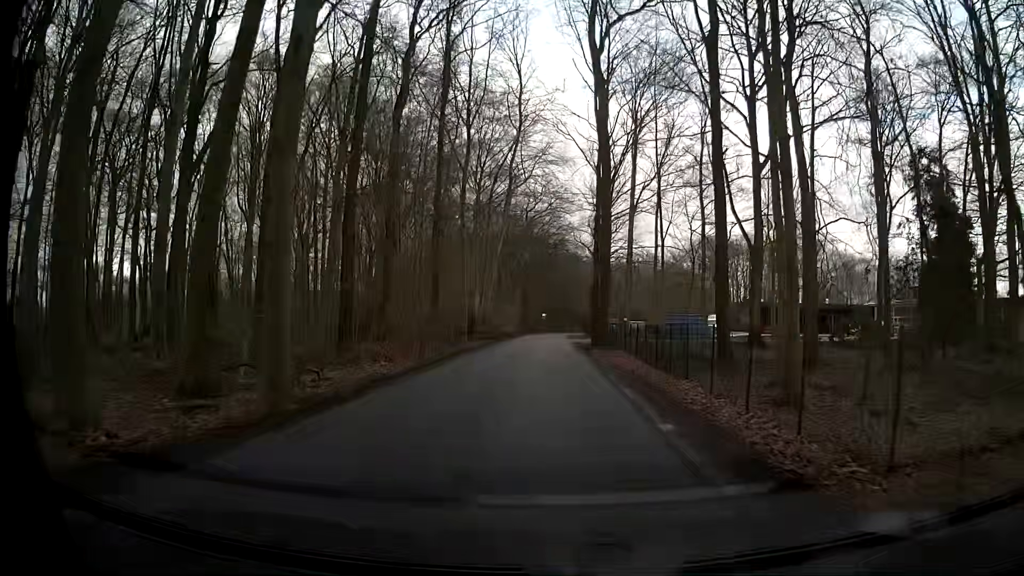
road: unclassified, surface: asphalt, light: Day
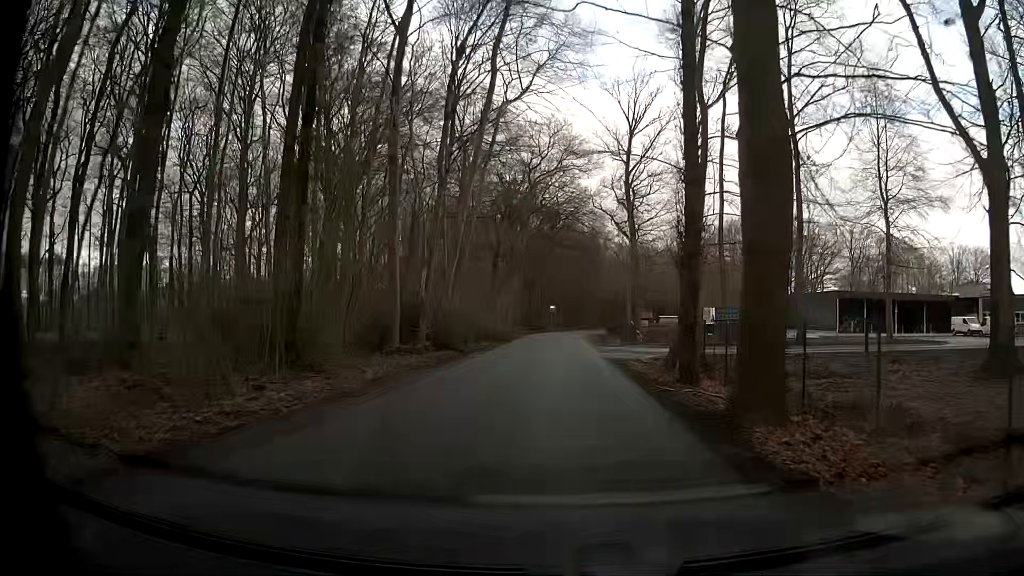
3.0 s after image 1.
(-1.0, +25.3) m; 0°
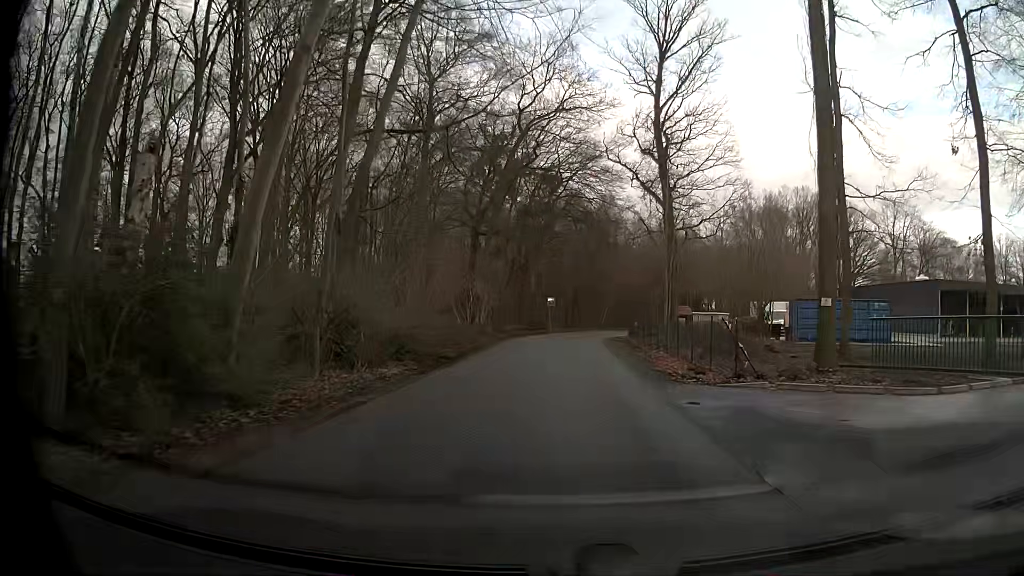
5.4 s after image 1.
(-0.4, +21.2) m; 0°
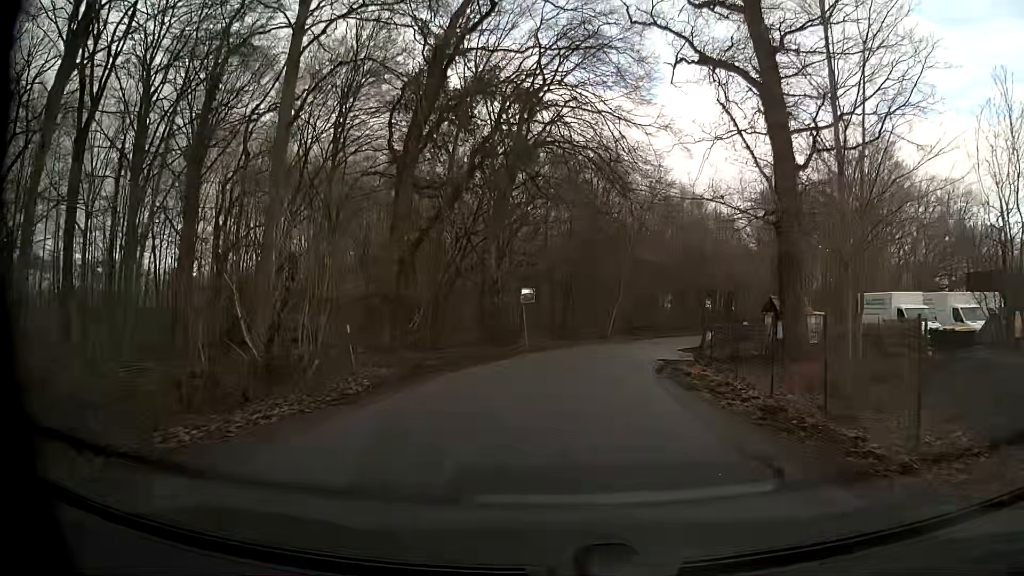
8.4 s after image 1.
(-0.5, +26.3) m; 0°
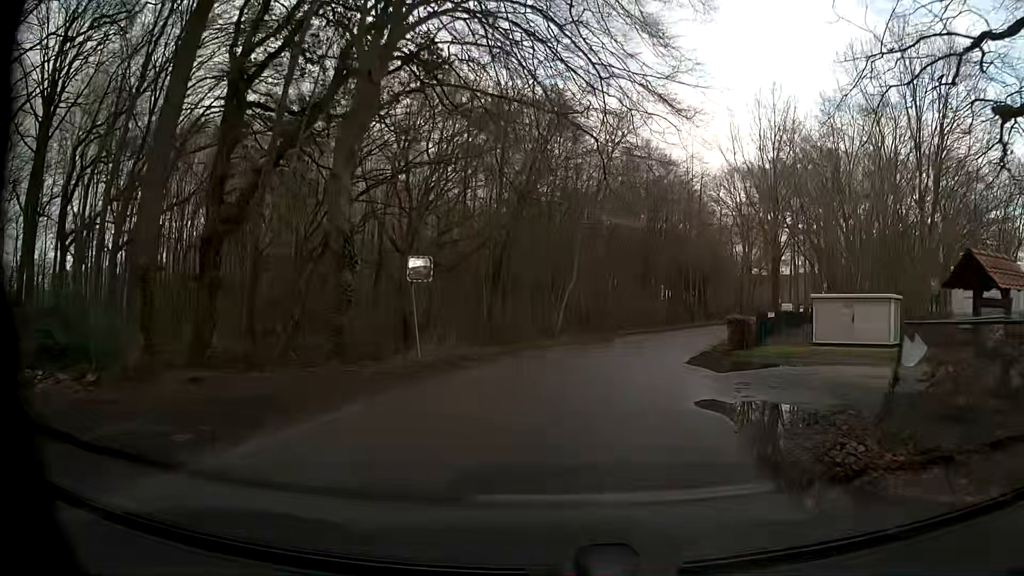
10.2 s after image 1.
(+0.4, +15.3) m; +5°
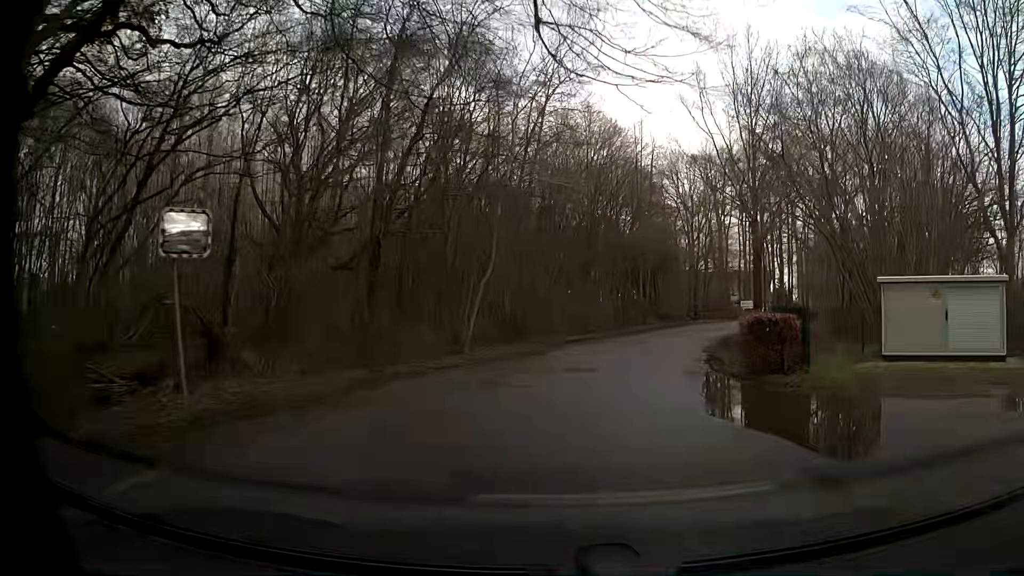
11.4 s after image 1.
(+0.4, +10.1) m; +6°
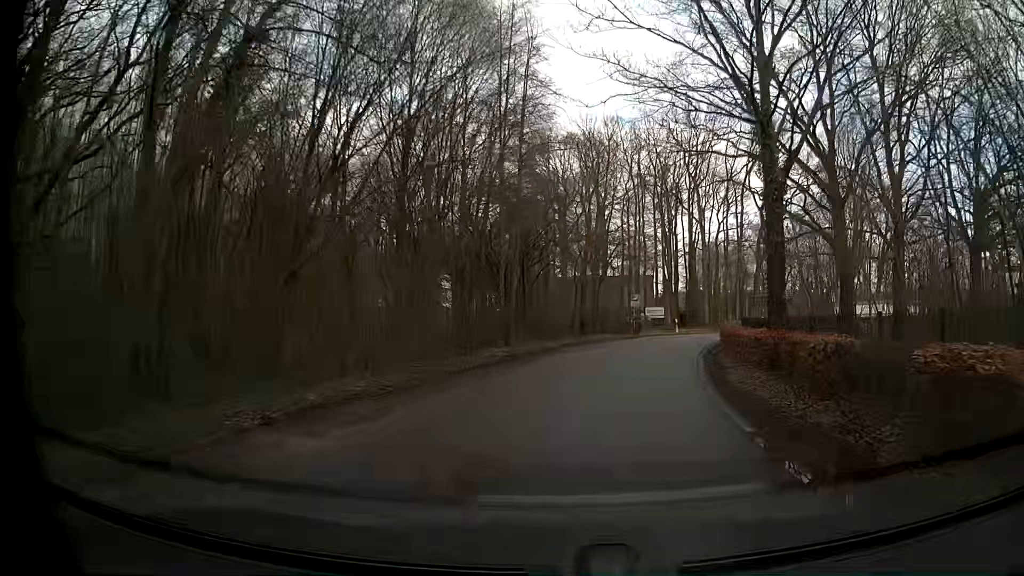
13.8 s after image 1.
(+2.0, +20.2) m; +11°
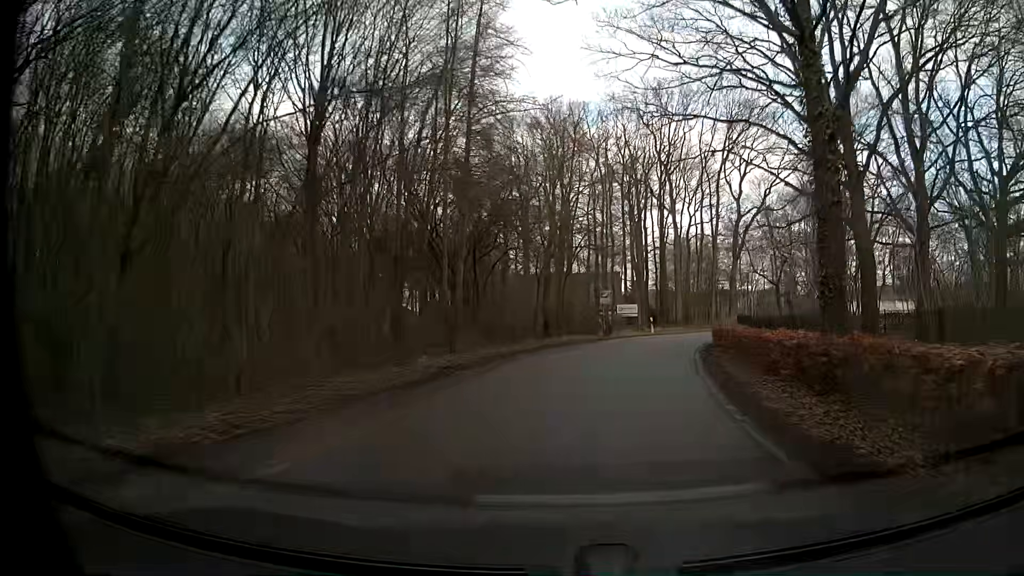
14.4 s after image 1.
(+0.2, +5.1) m; +3°
(0, +10) (+2, +20) (+4, +30) (+8, +39) (+13, +47) (+18, +56) (+22, +65) (+25, +75) (+26, +85) (+25, +95) m
